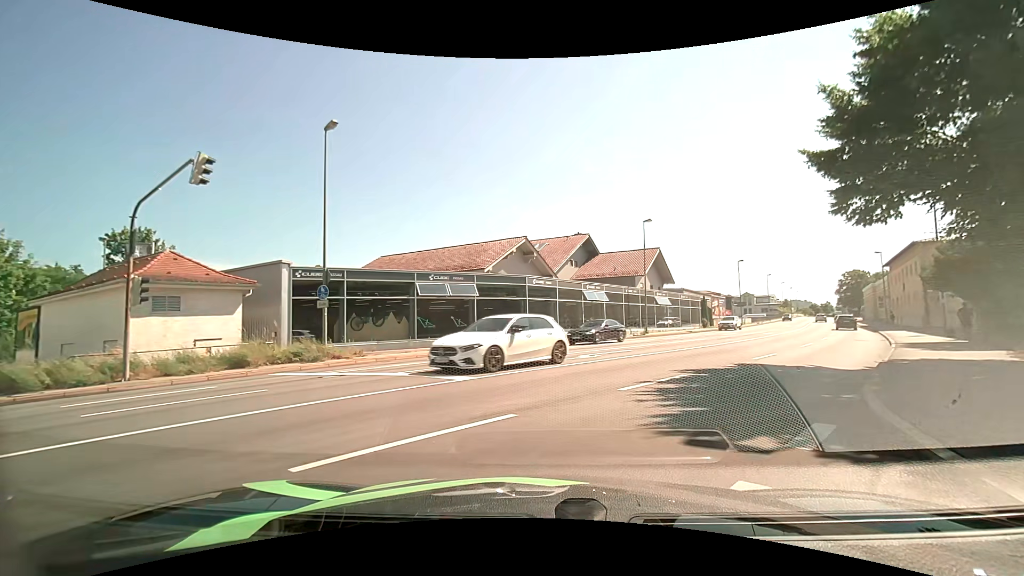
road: tertiary_link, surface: asphalt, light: Day
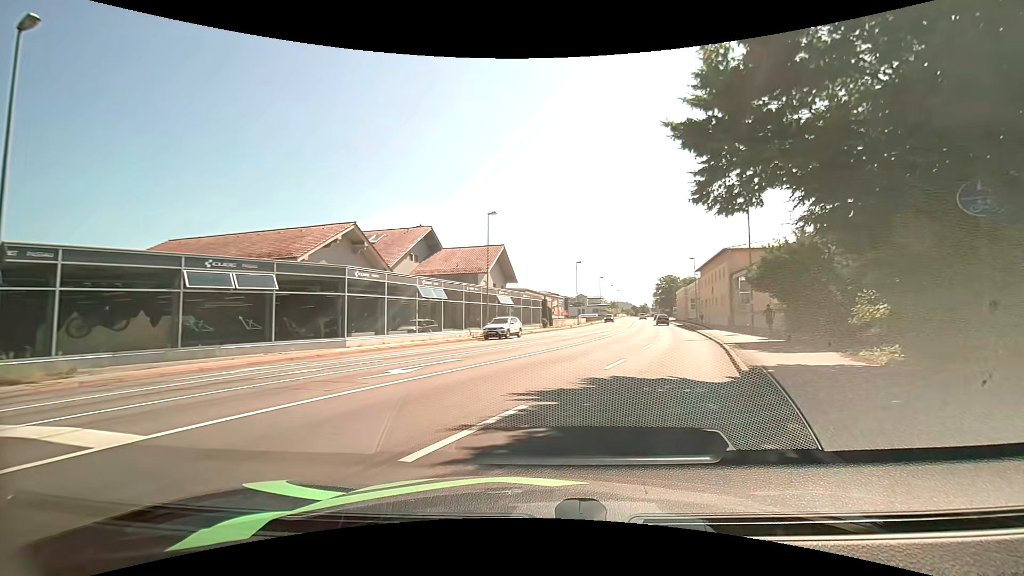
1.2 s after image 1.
(+0.7, +4.7) m; +17°
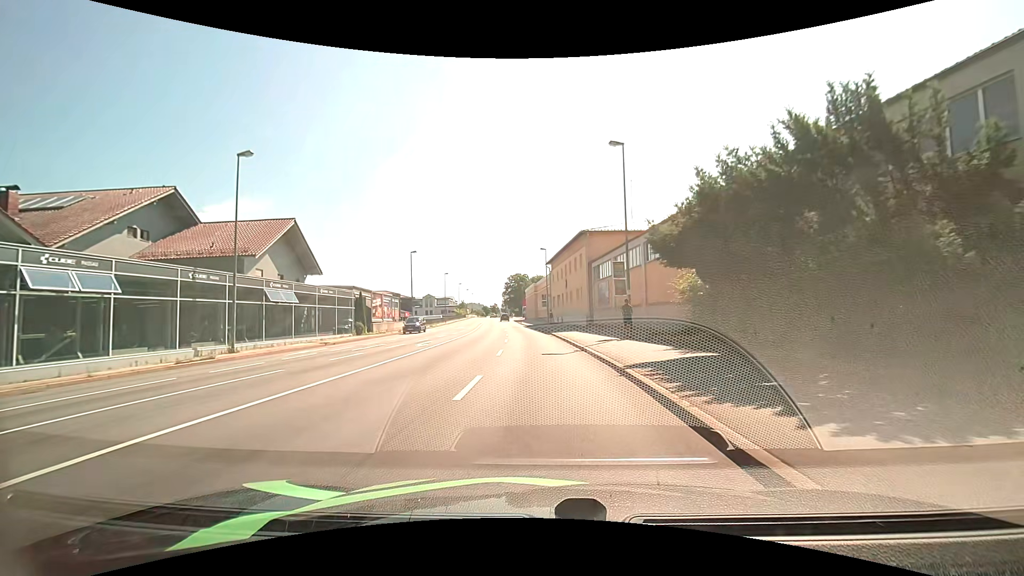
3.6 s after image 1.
(+3.0, +14.2) m; +17°
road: primary
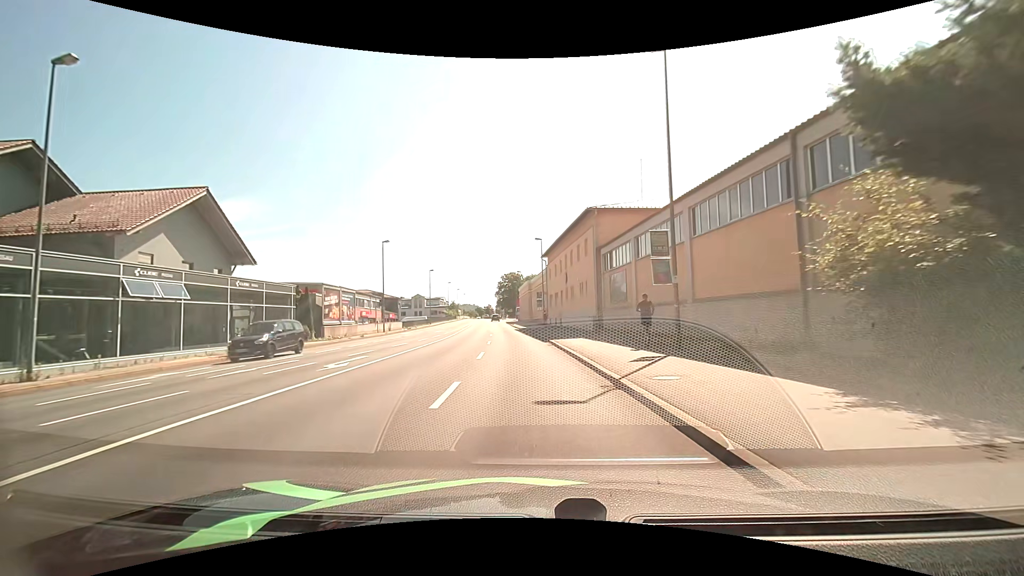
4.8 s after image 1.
(+0.1, +10.0) m; +1°
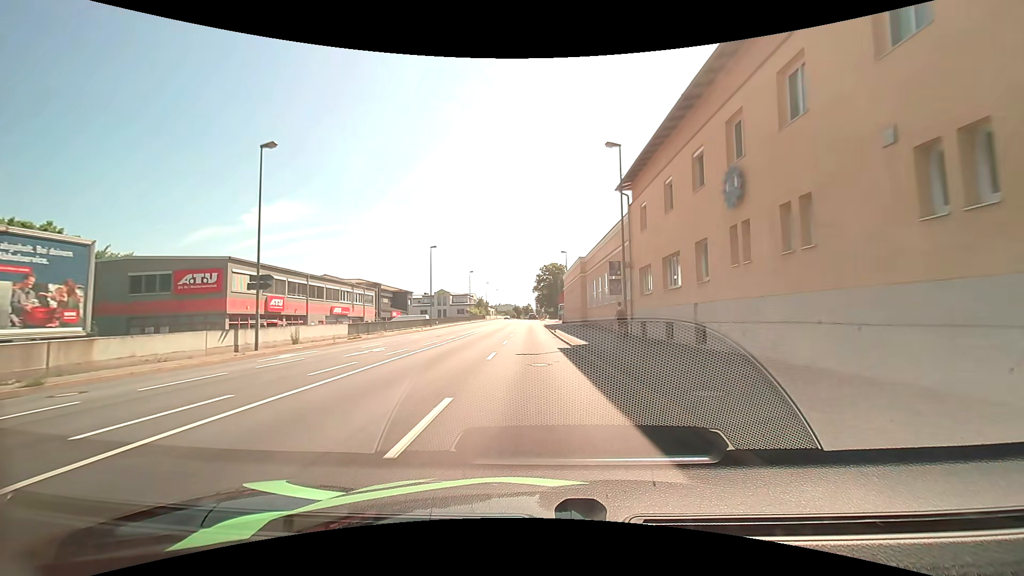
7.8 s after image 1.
(-1.6, +32.2) m; -5°
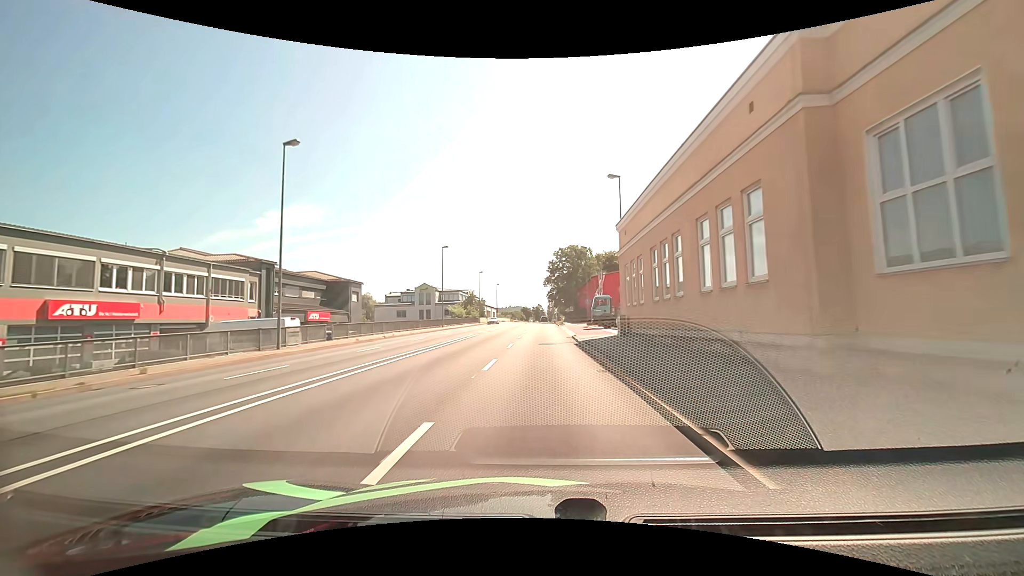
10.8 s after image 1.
(-0.6, +39.5) m; -1°
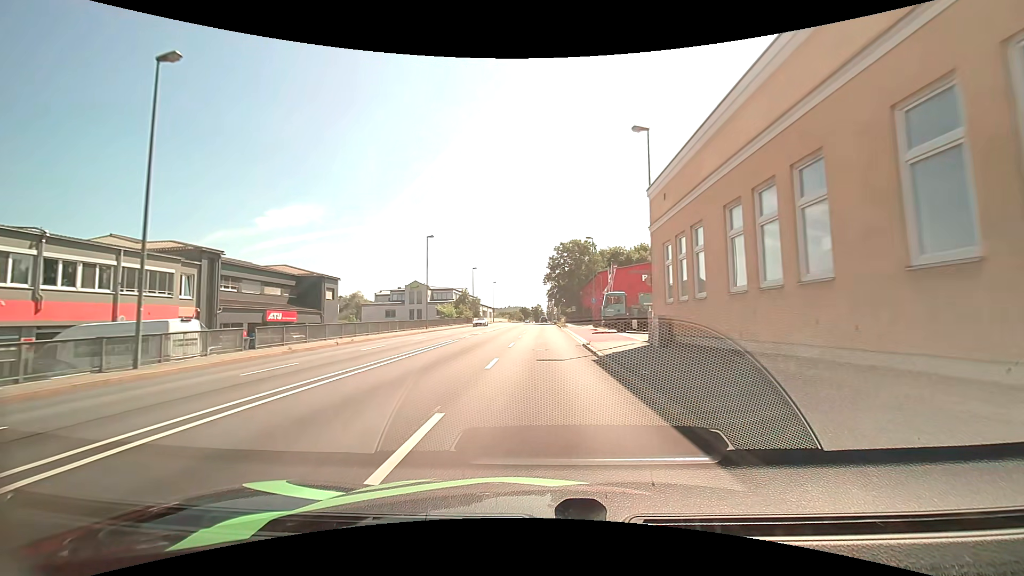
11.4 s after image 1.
(0.0, +8.5) m; 0°
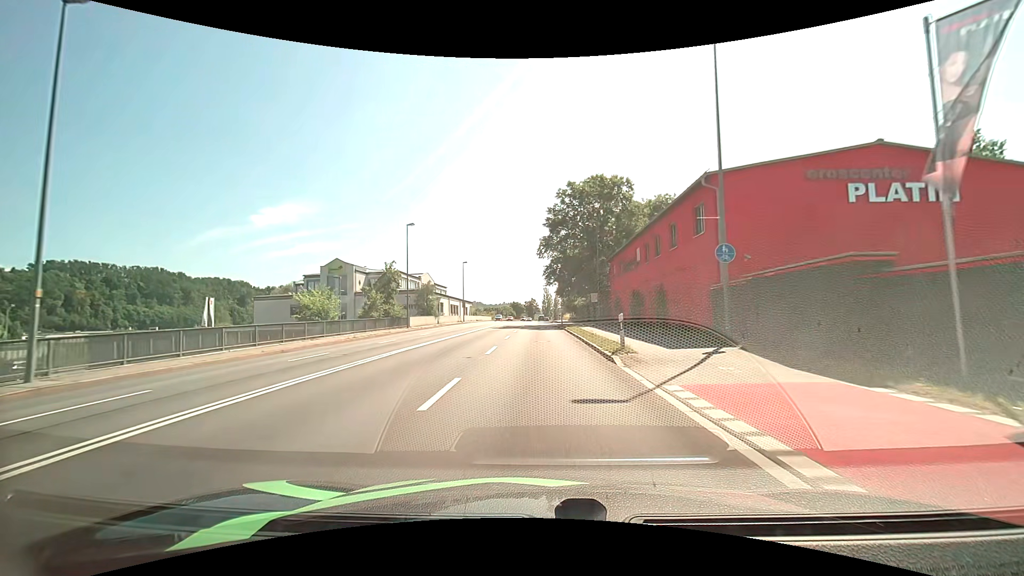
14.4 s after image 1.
(+0.4, +41.9) m; +1°
(0, +10) (0, +20) (0, +30) (0, +40) (0, +50) (0, +60) (0, +70) (0, +80) (0, +90) (0, +100) m
